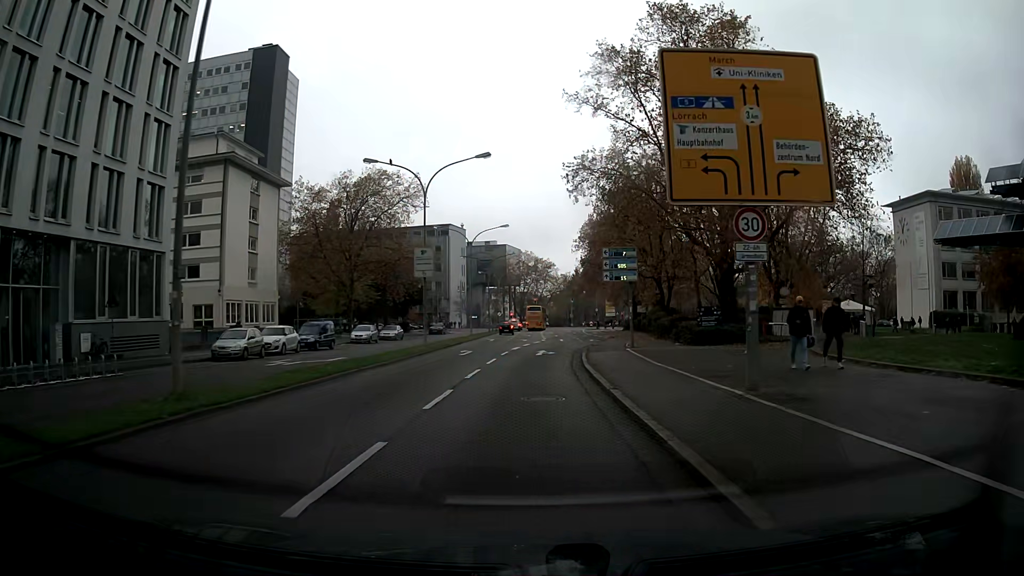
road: primary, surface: asphalt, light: Day
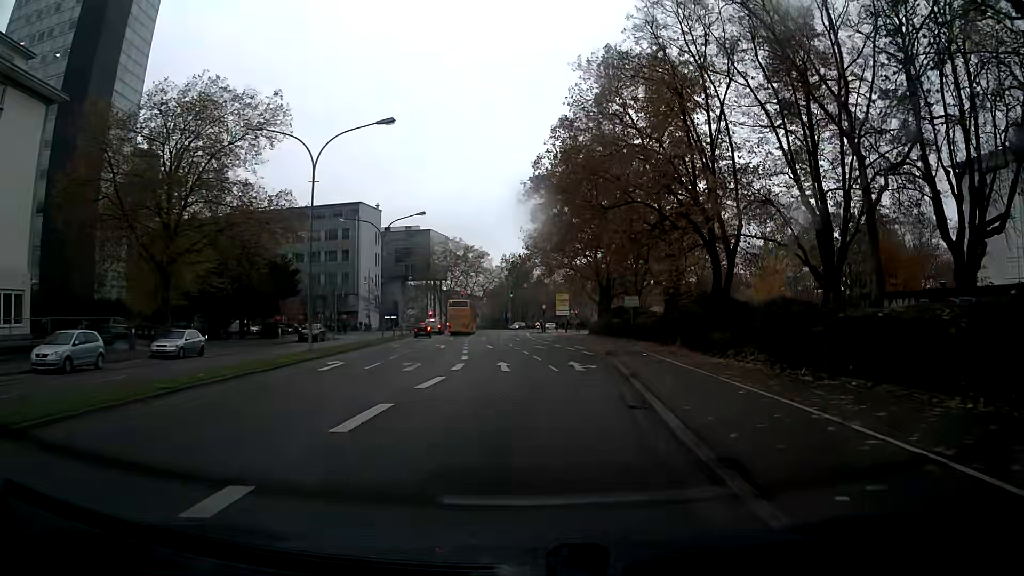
(+1.3, +32.3) m; +6°
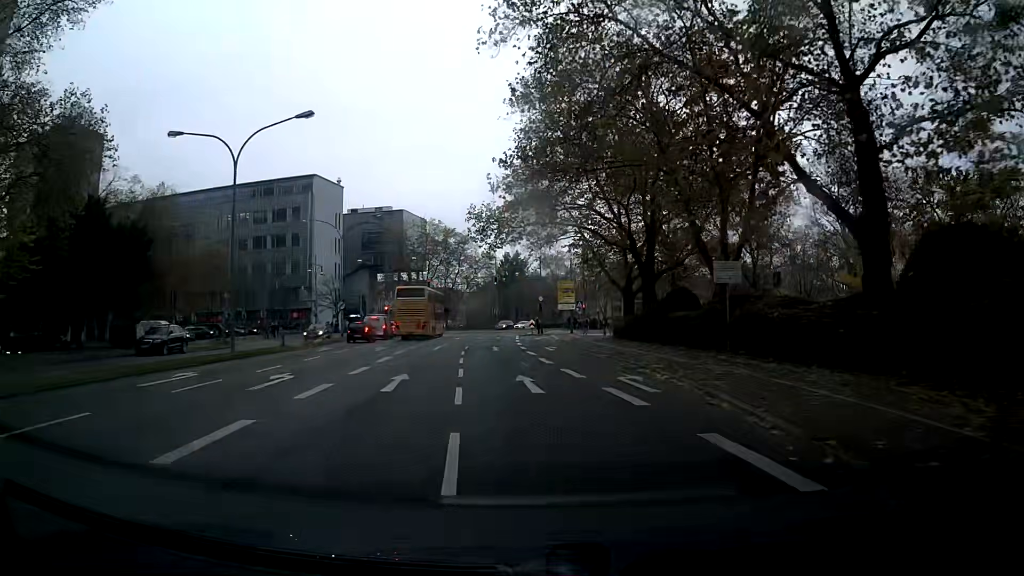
(+0.3, +26.5) m; 0°
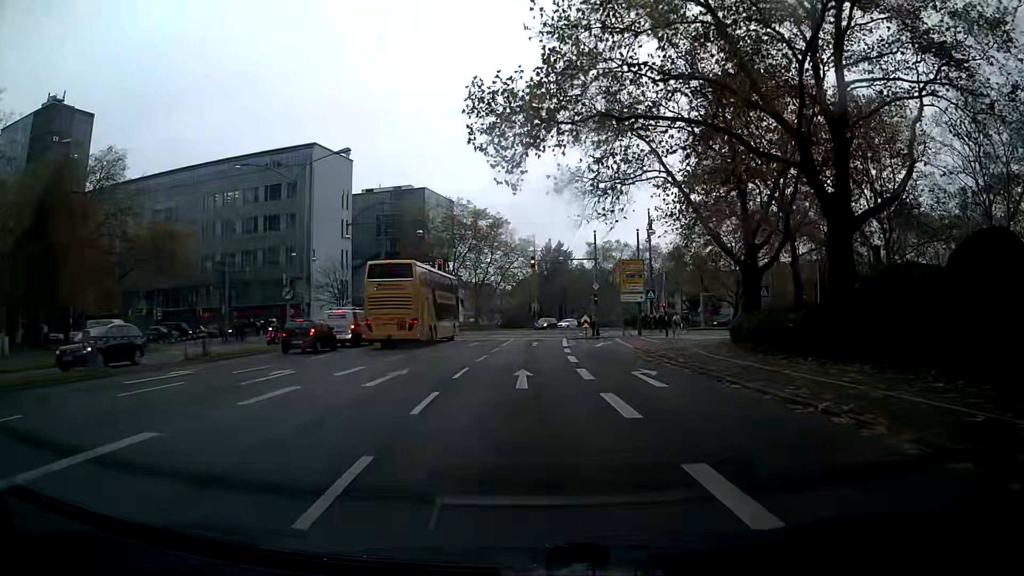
(-0.6, +20.0) m; -3°
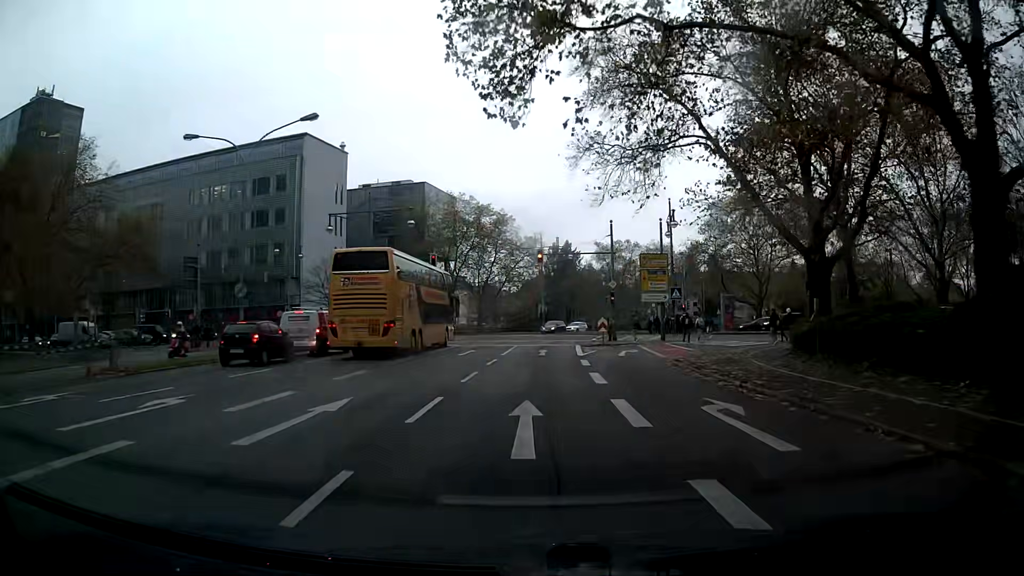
(0.0, +6.5) m; 0°
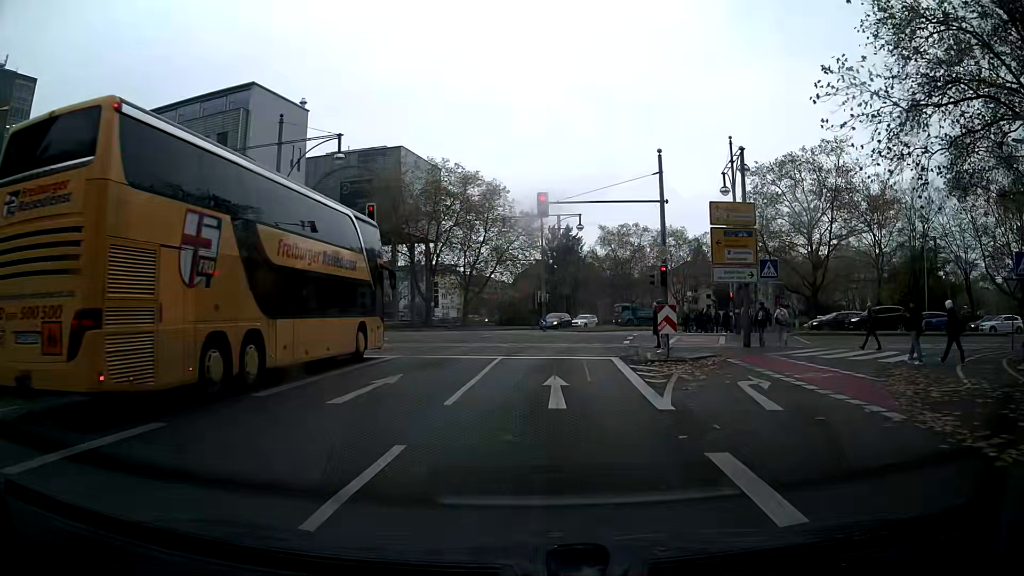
(0.0, +17.0) m; 0°
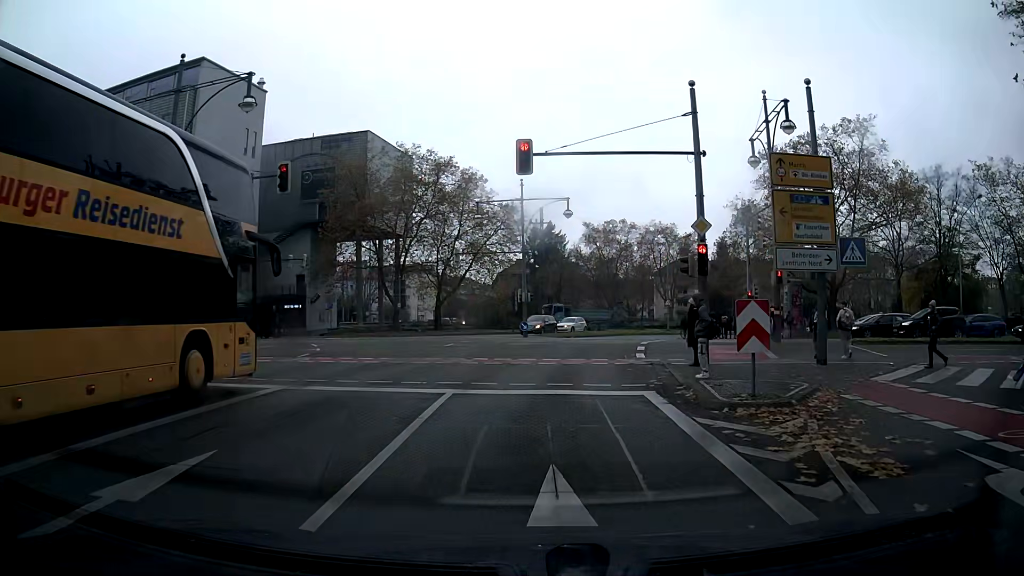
(0.0, +8.2) m; +1°
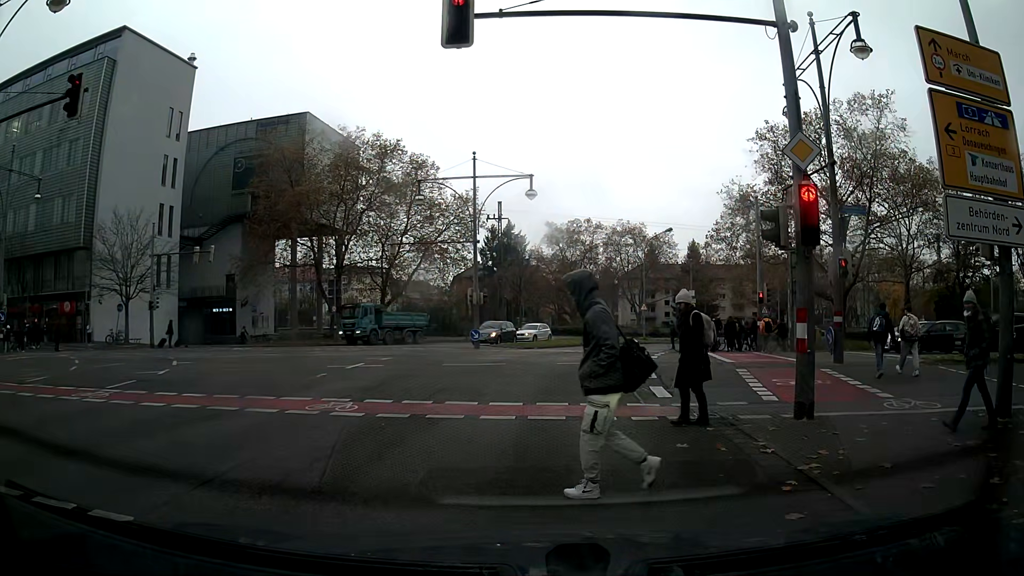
(+0.5, +8.6) m; +4°
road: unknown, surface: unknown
